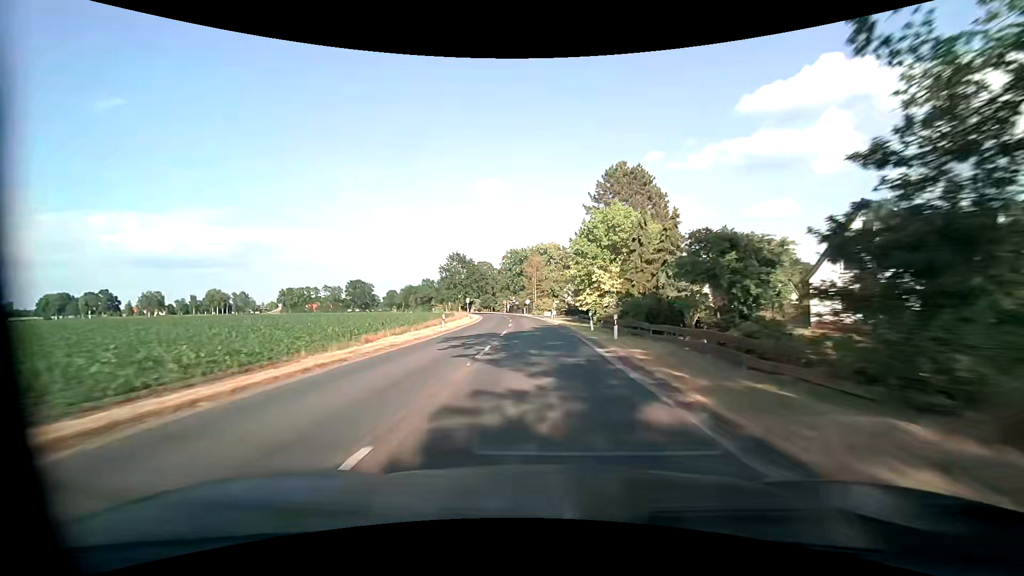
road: secondary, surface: asphalt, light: Day
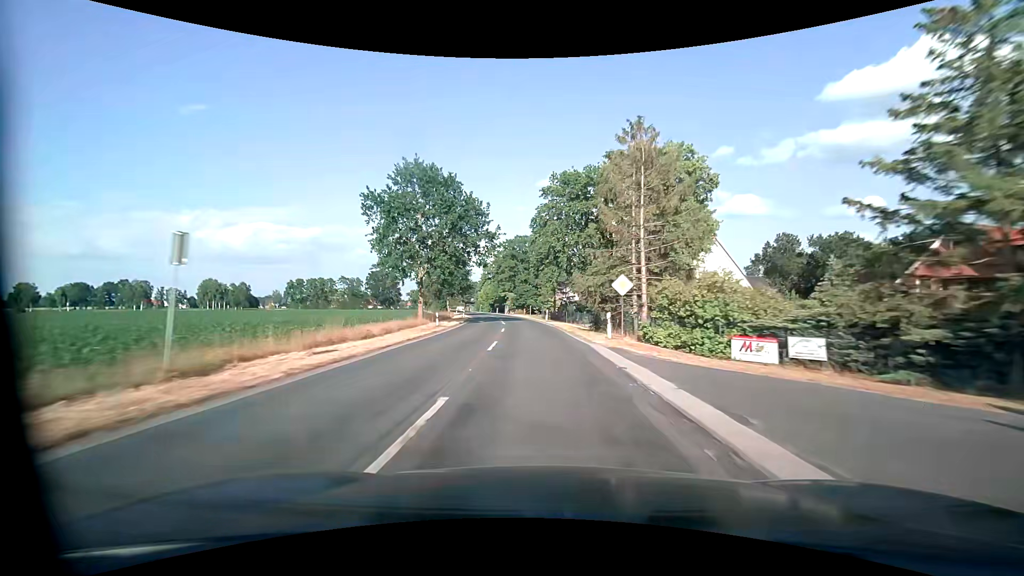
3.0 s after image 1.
(-3.3, +67.8) m; -6°
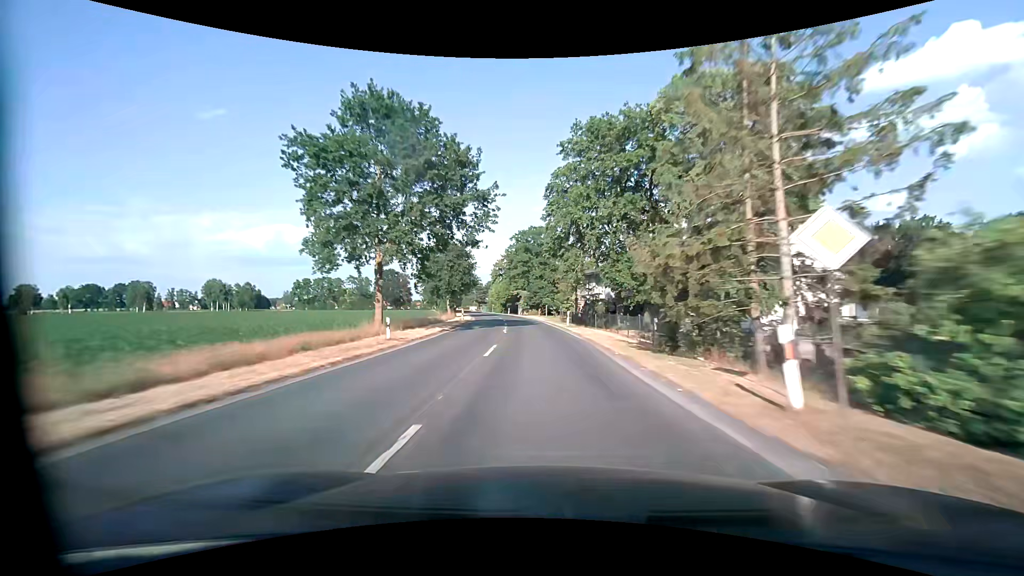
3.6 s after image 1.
(-0.2, +13.7) m; -2°
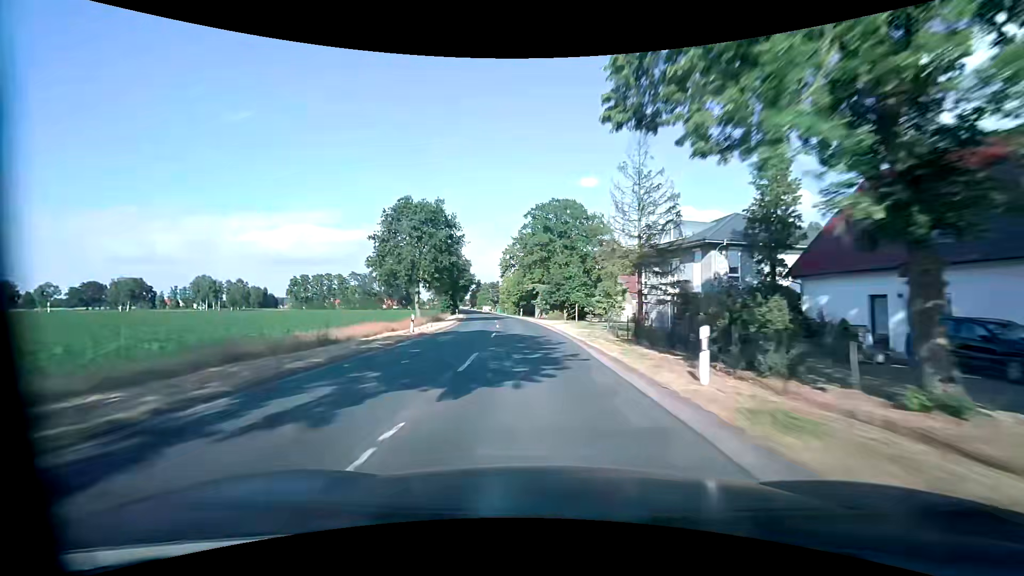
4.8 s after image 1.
(-0.7, +27.6) m; -2°
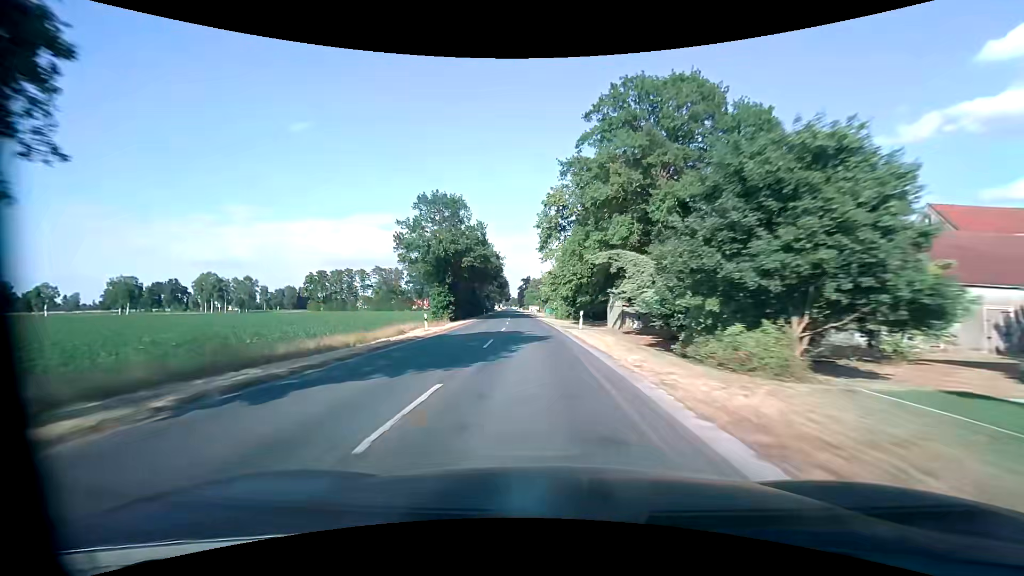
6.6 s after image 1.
(-2.1, +41.7) m; -6°
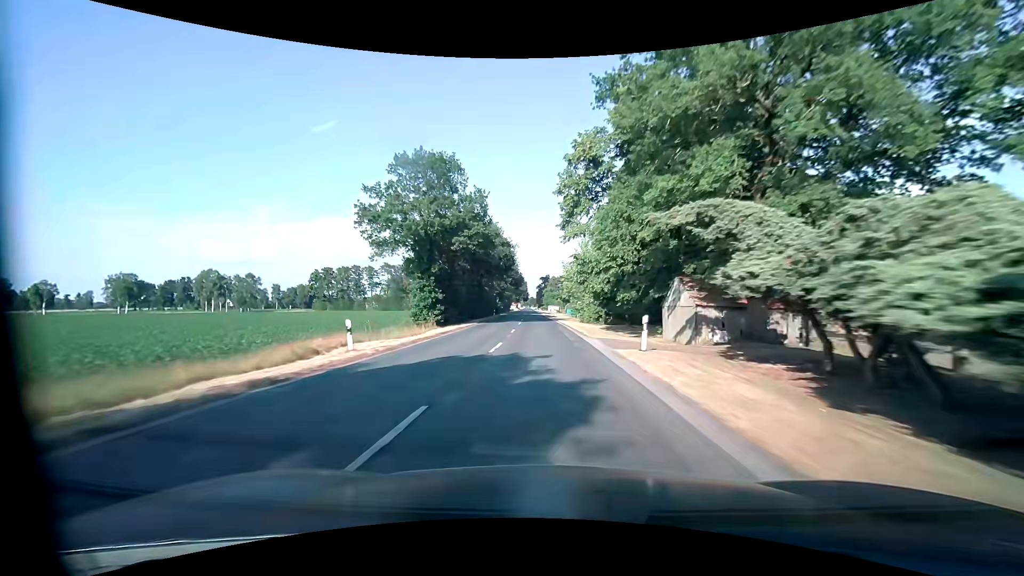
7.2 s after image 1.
(-0.3, +14.0) m; -2°
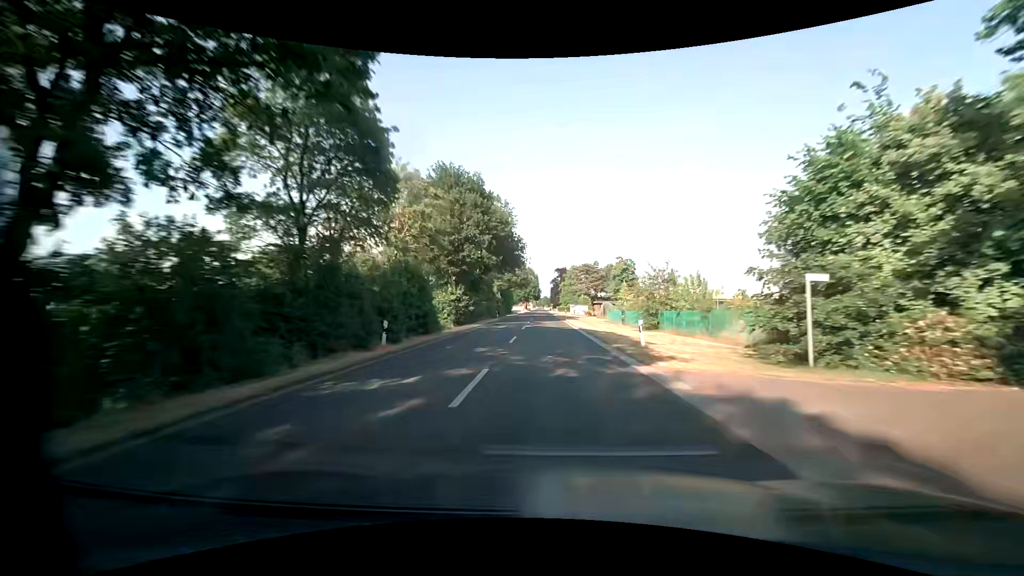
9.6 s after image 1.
(-1.6, +56.3) m; -2°
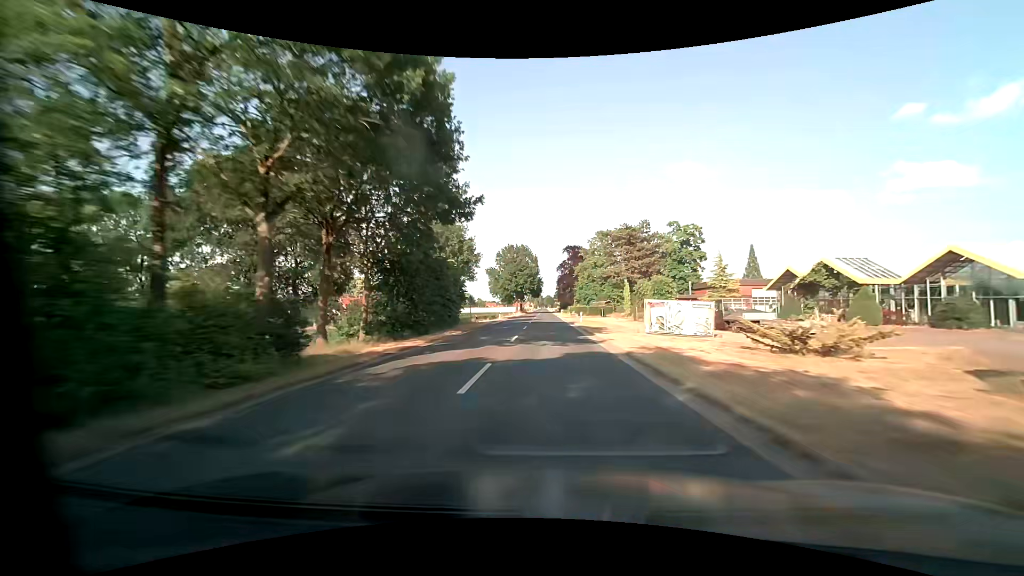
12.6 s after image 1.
(-0.3, +71.0) m; -1°
(0, +10) (0, +20) (0, +30) (0, +40) (0, +50) (0, +60) (0, +70) (0, +80) (0, +90) (0, +100) m
